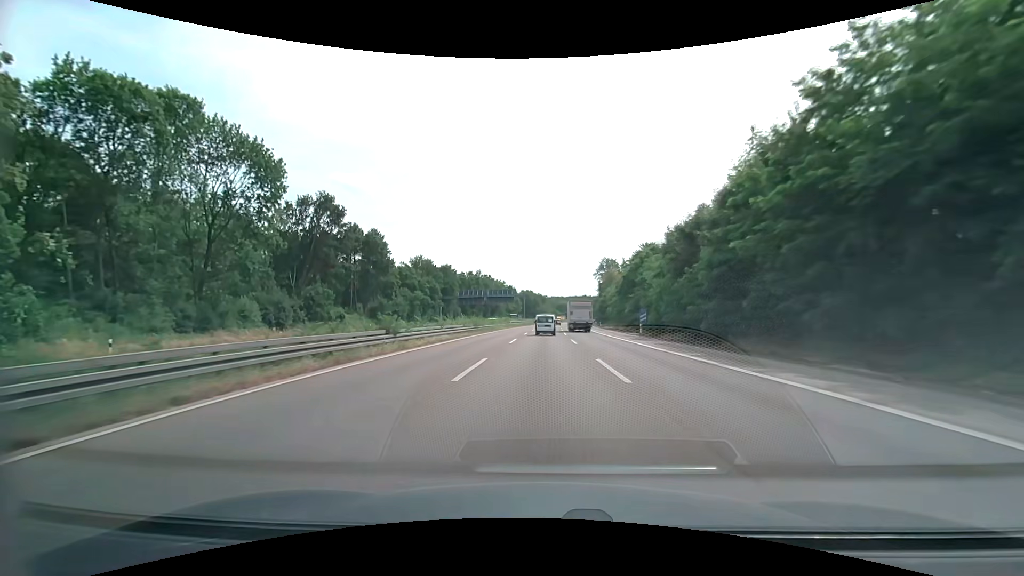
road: motorway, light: Day
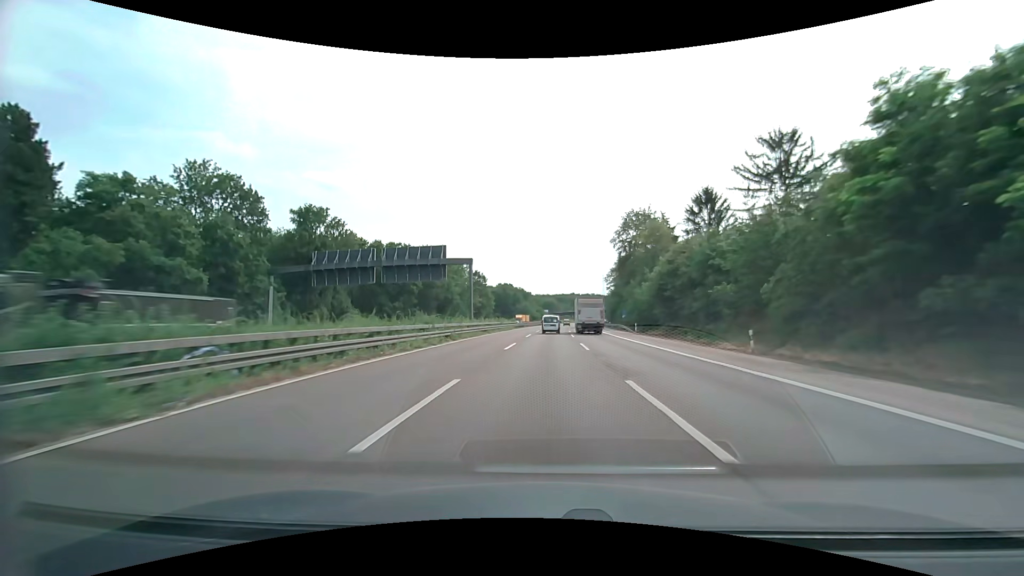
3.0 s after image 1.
(+1.0, +77.0) m; +2°
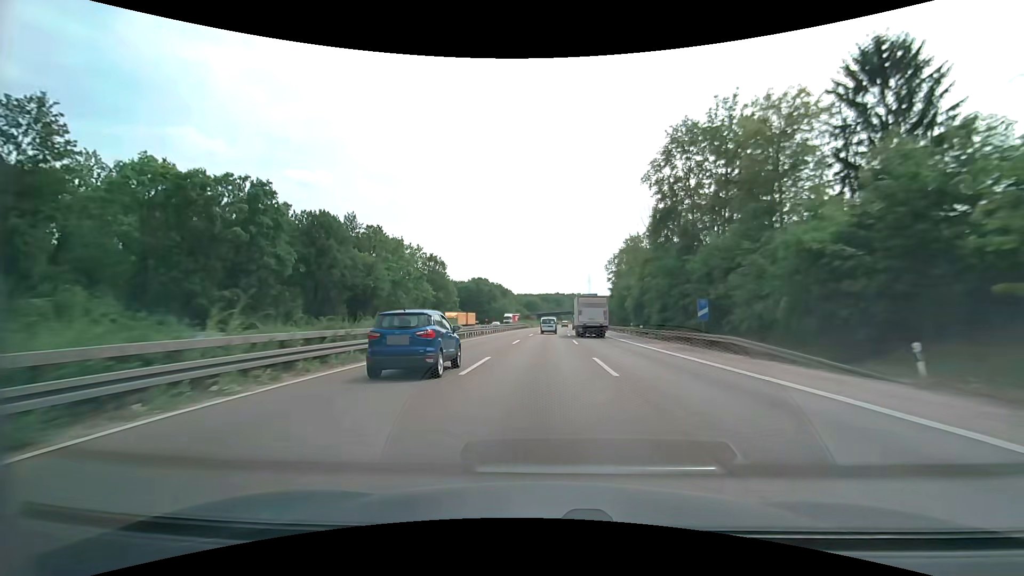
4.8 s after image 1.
(+0.9, +45.9) m; +2°
(0, +10) (0, +20) (0, +30) (0, +40) (+1, +50) (+1, +60) (+1, +70) (+2, +80) (+2, +90) (+3, +100) m
